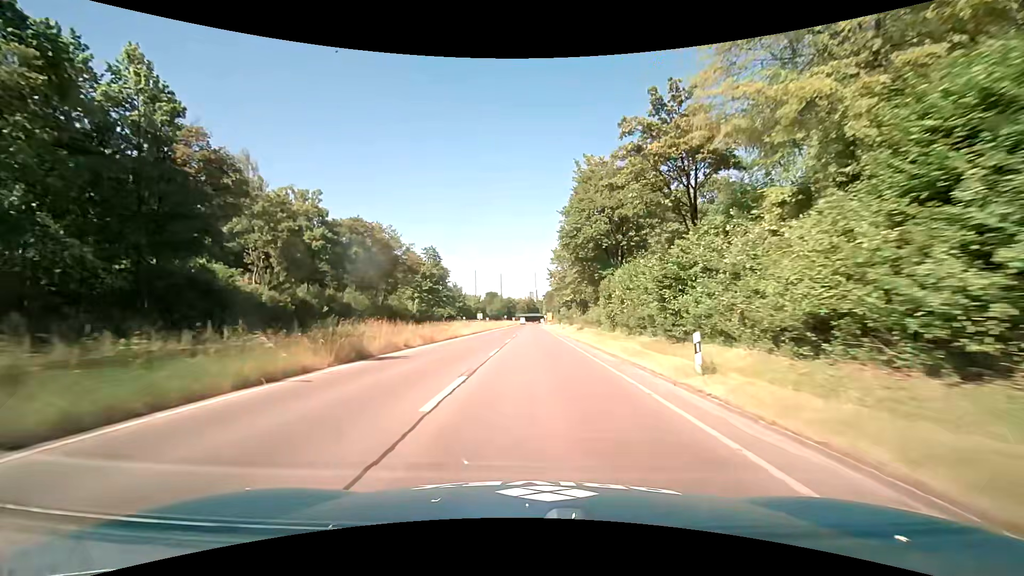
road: trunk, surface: asphalt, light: Day
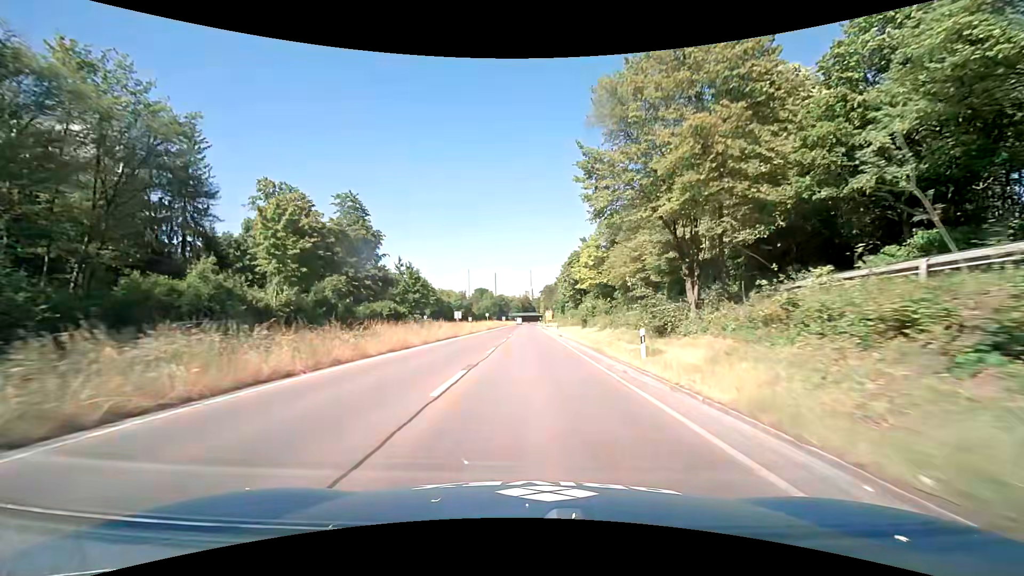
(+0.2, +46.5) m; 0°
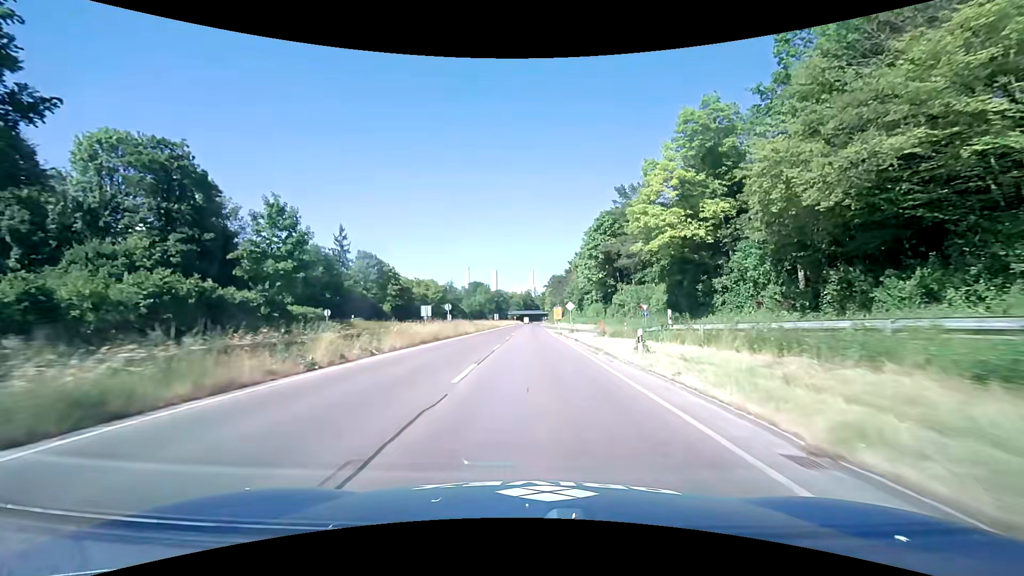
(+0.1, +46.4) m; 0°
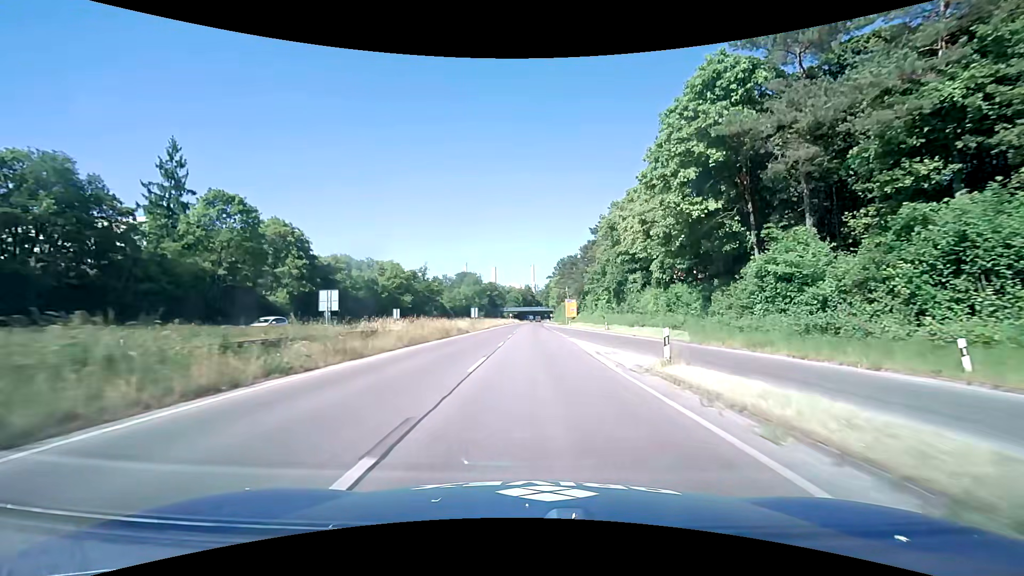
(+0.1, +46.3) m; 0°
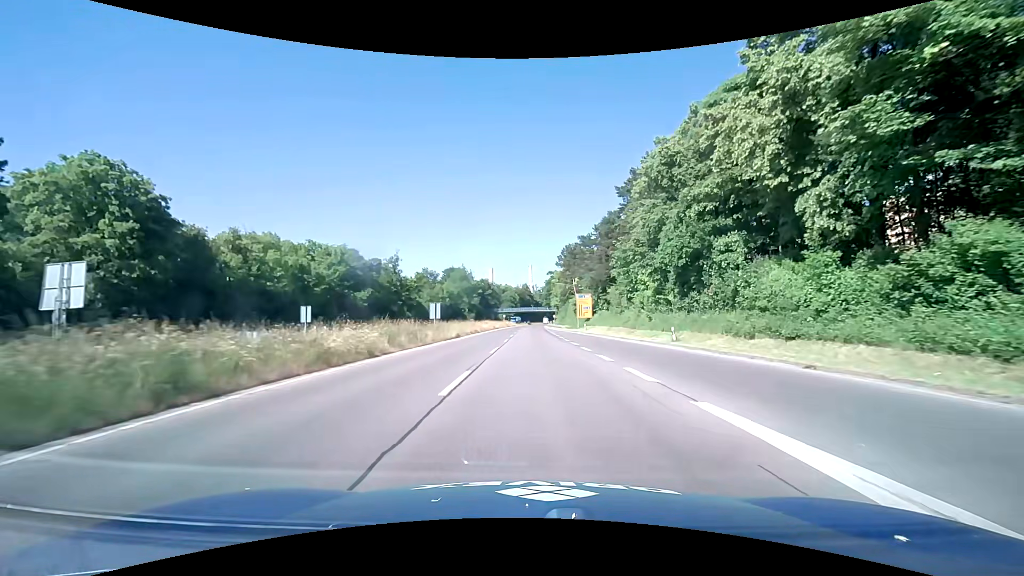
(0.0, +27.7) m; 0°
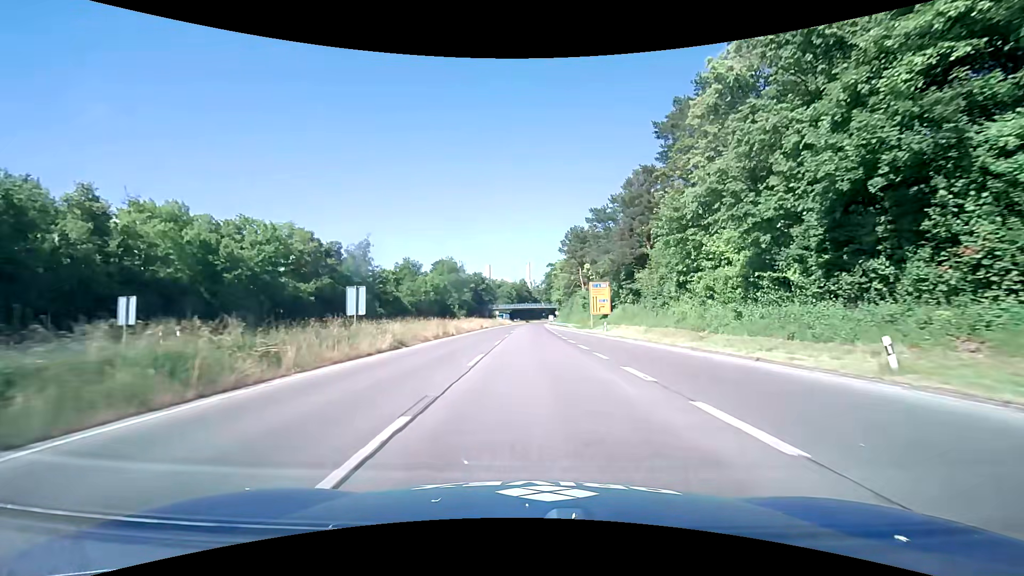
(+0.1, +18.5) m; 0°
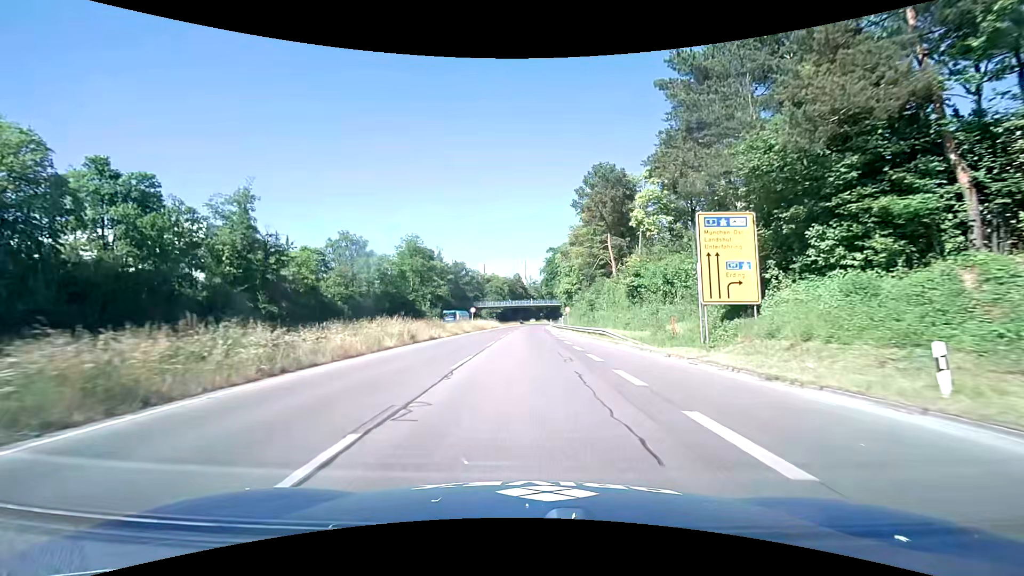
(+0.3, +36.9) m; +1°
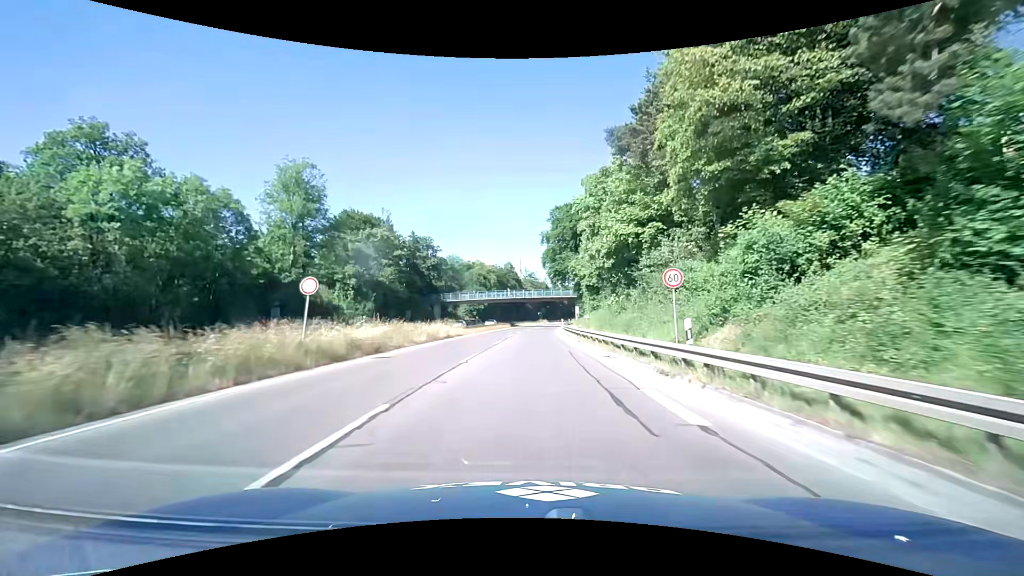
(0.0, +46.1) m; 0°
(0, +10) (0, +20) (0, +30) (0, +40) (+1, +50) (+1, +60) (+1, +70) (+2, +80) (+3, +90) (+4, +100) m
